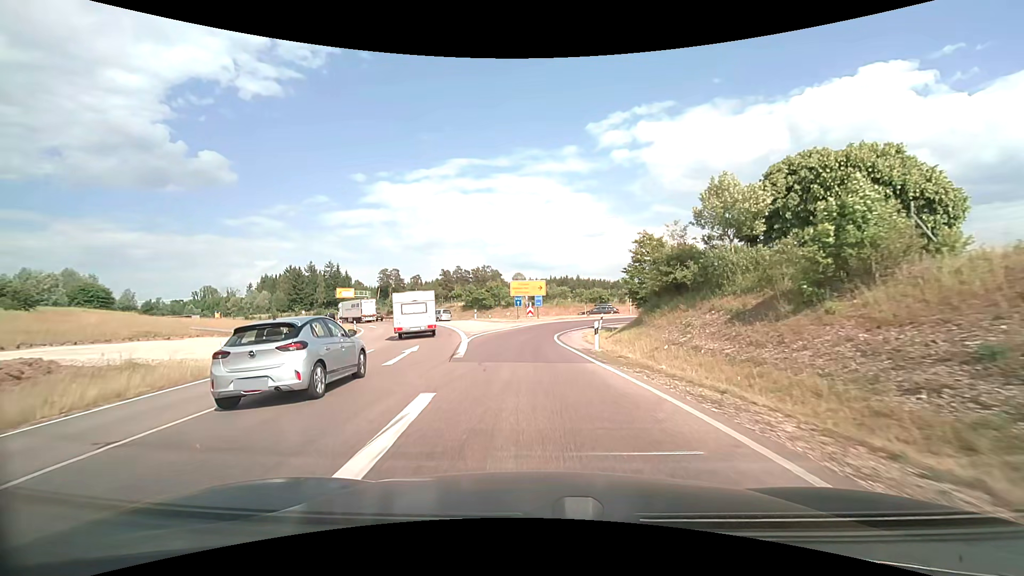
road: trunk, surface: asphalt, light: Day
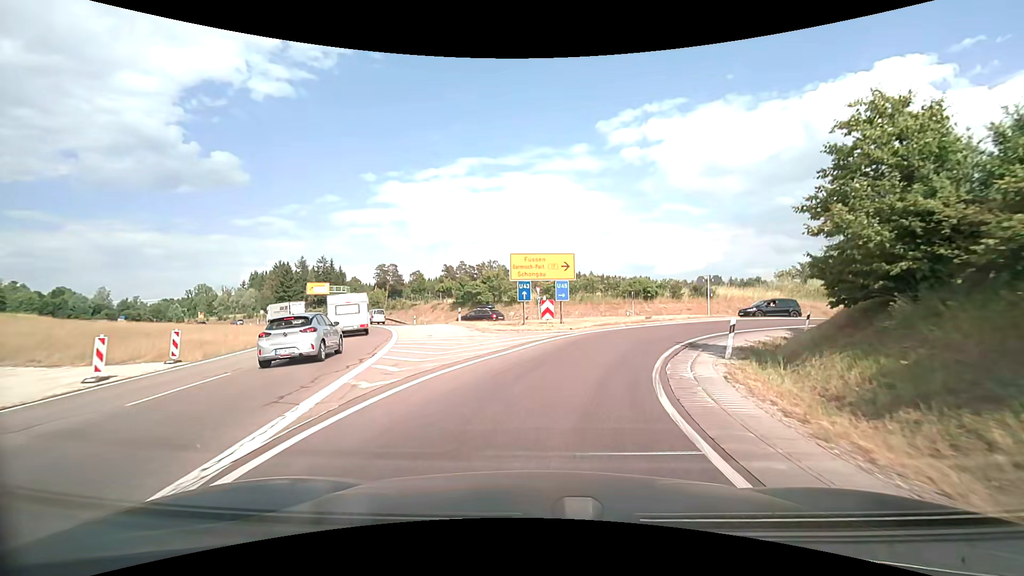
(-0.8, +19.8) m; -2°
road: primary
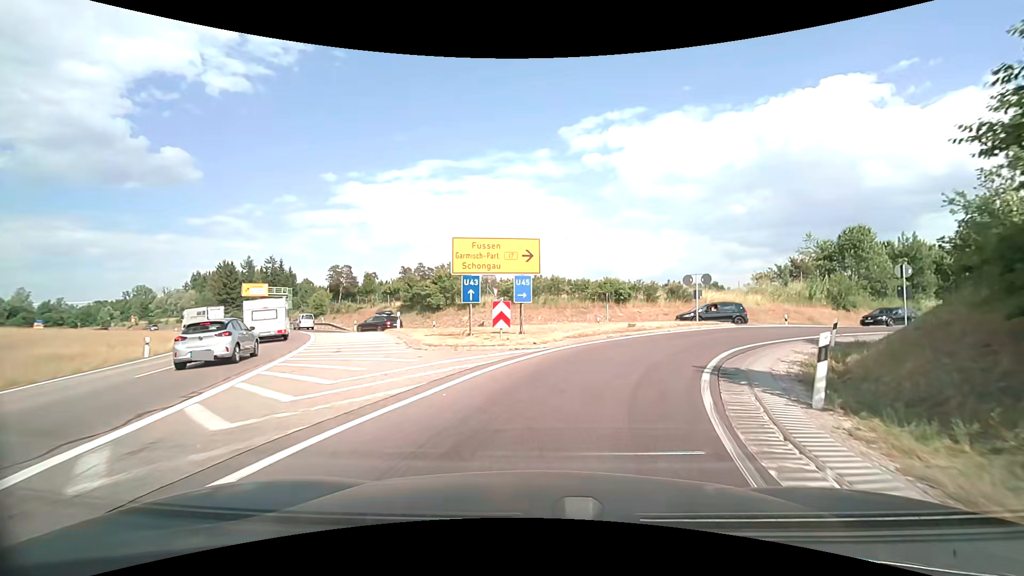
(+0.2, +6.1) m; +4°
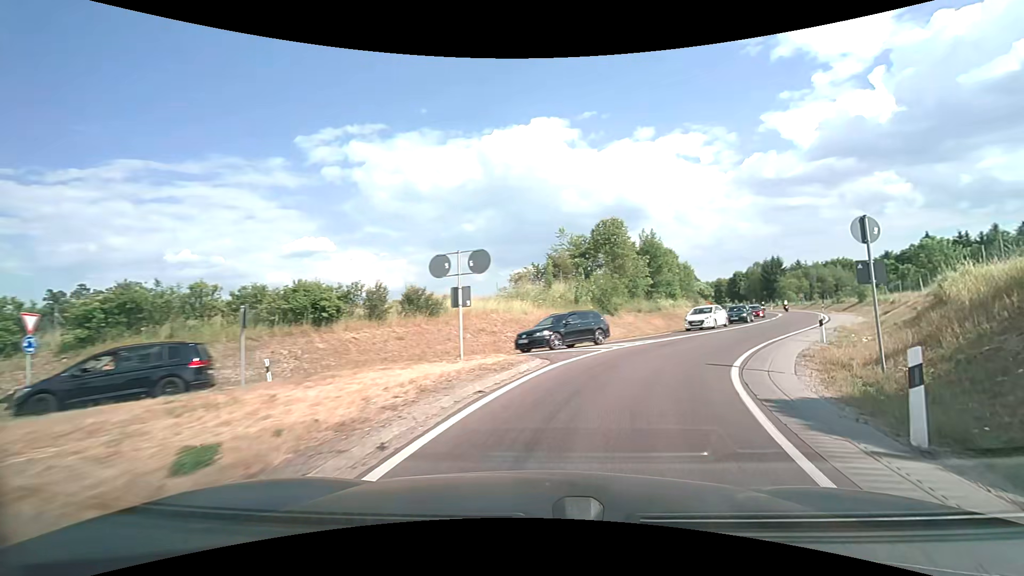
(+3.6, +16.2) m; +28°
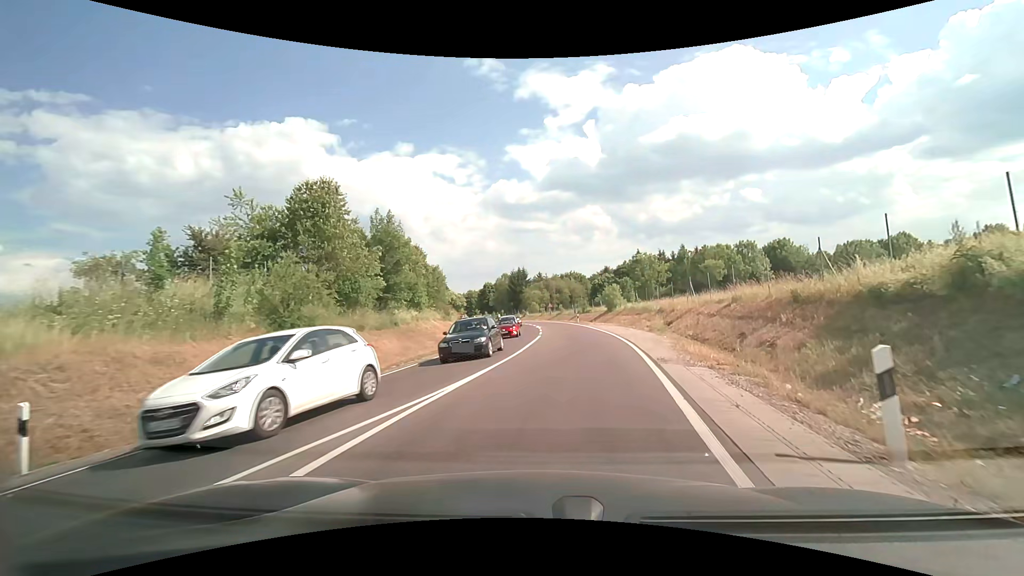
(+4.5, +16.1) m; +27°
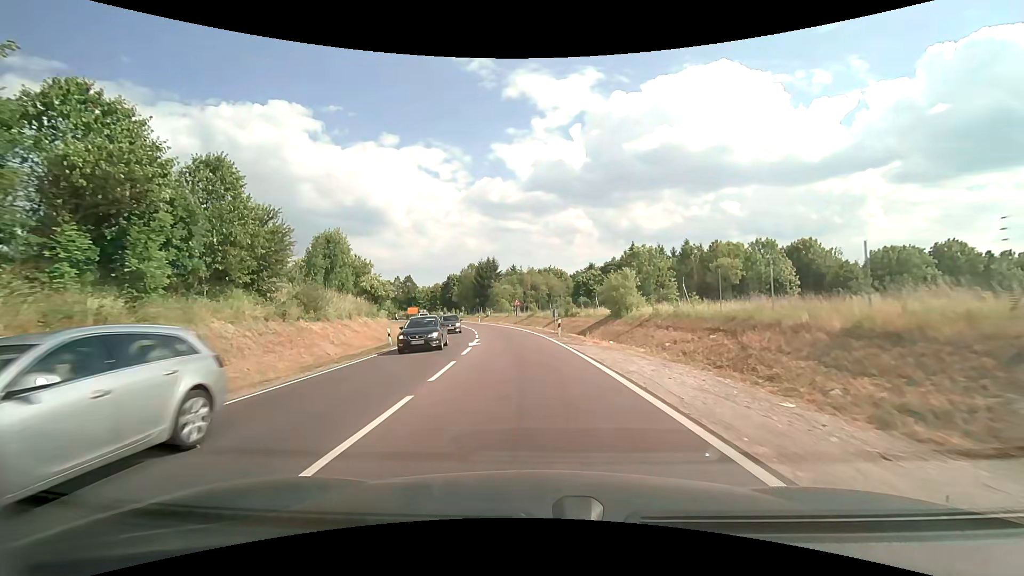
(+2.3, +27.5) m; +4°
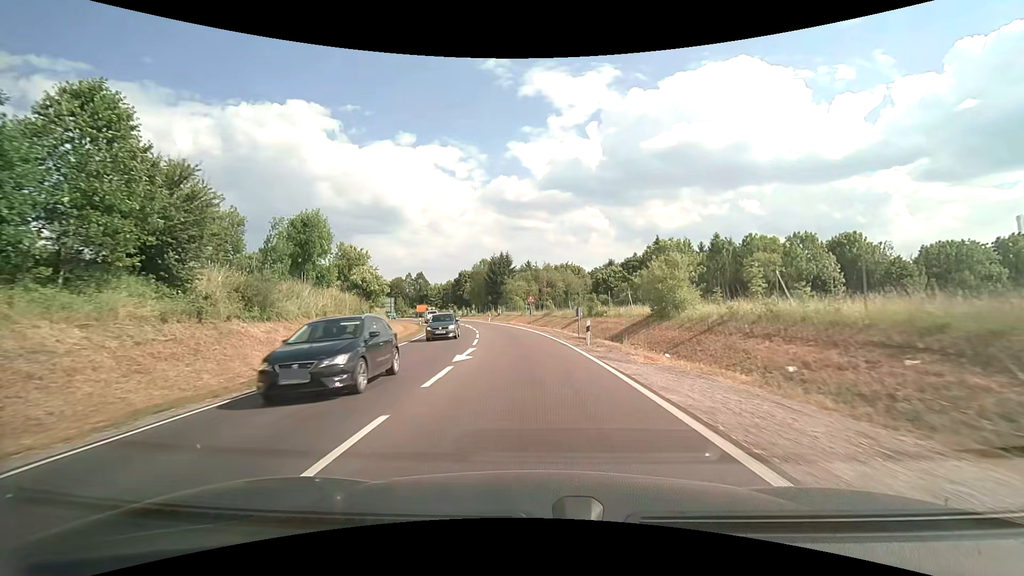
(-0.2, +7.9) m; -2°
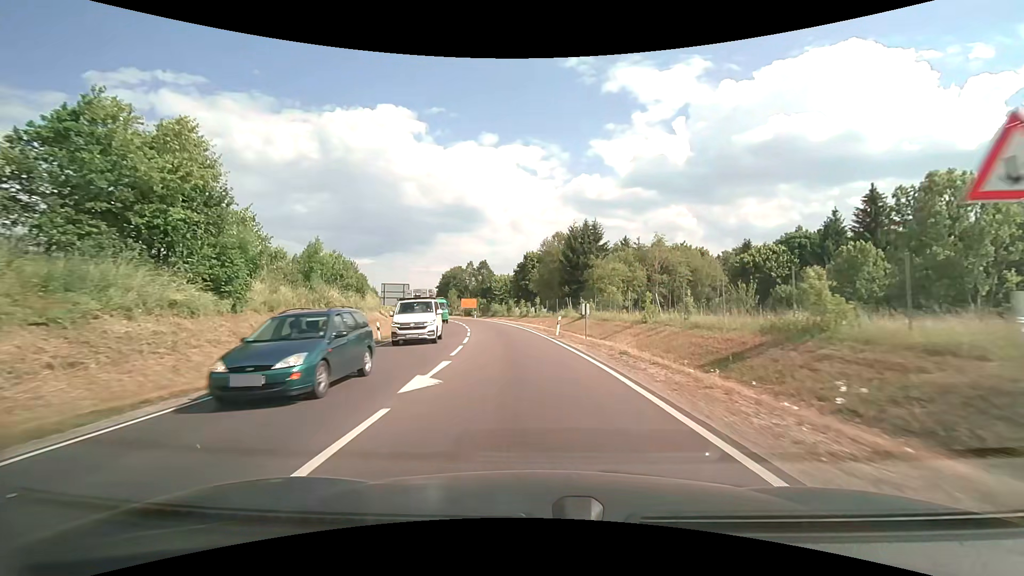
(-3.3, +42.9) m; -9°
(0, +10) (-1, +20) (-2, +30) (-3, +40) (-5, +50) (-7, +59) (-10, +69) (-13, +79) (-16, +88) (-20, +97) m
